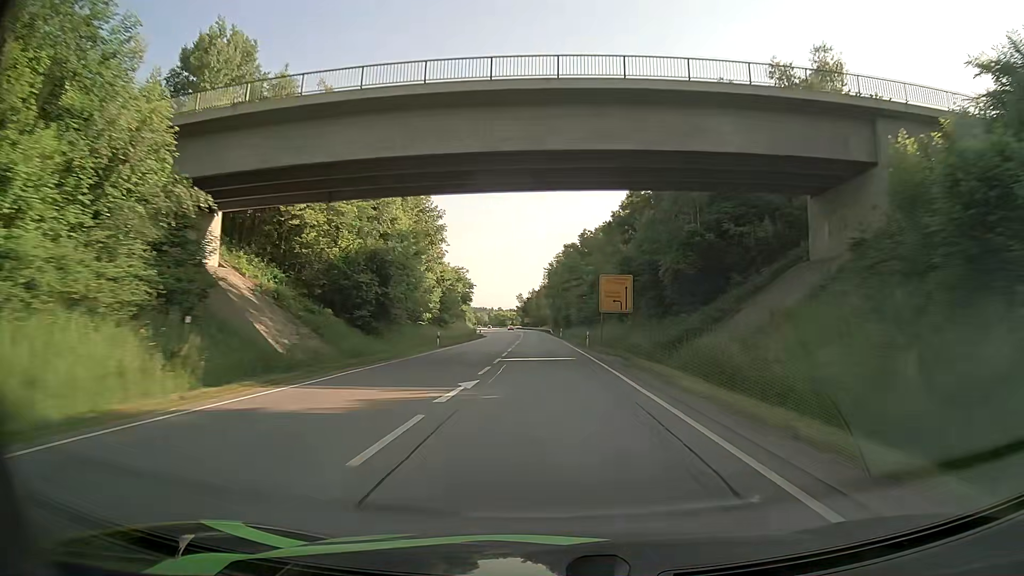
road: primary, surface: asphalt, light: Day
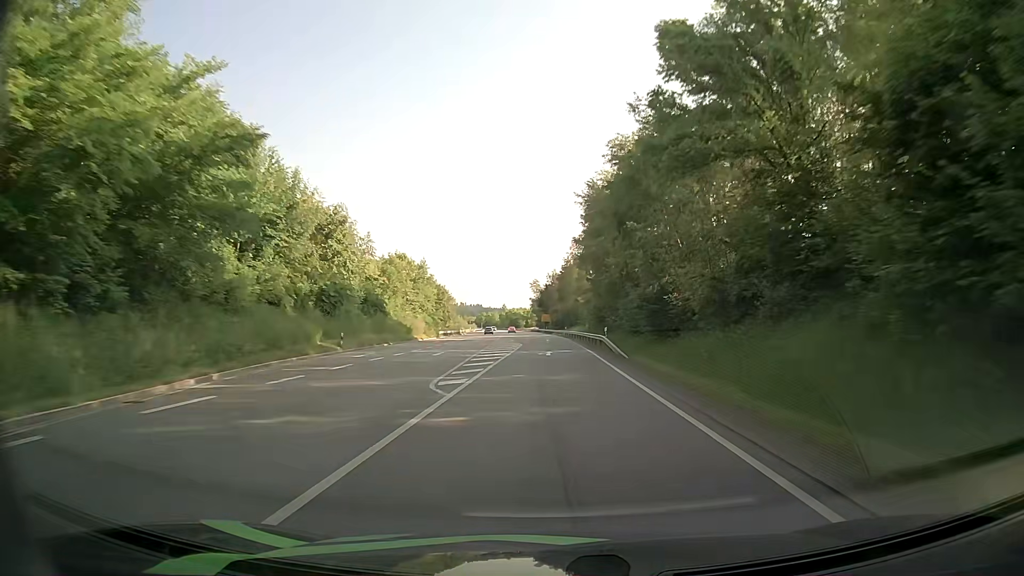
(-1.5, +87.1) m; -2°
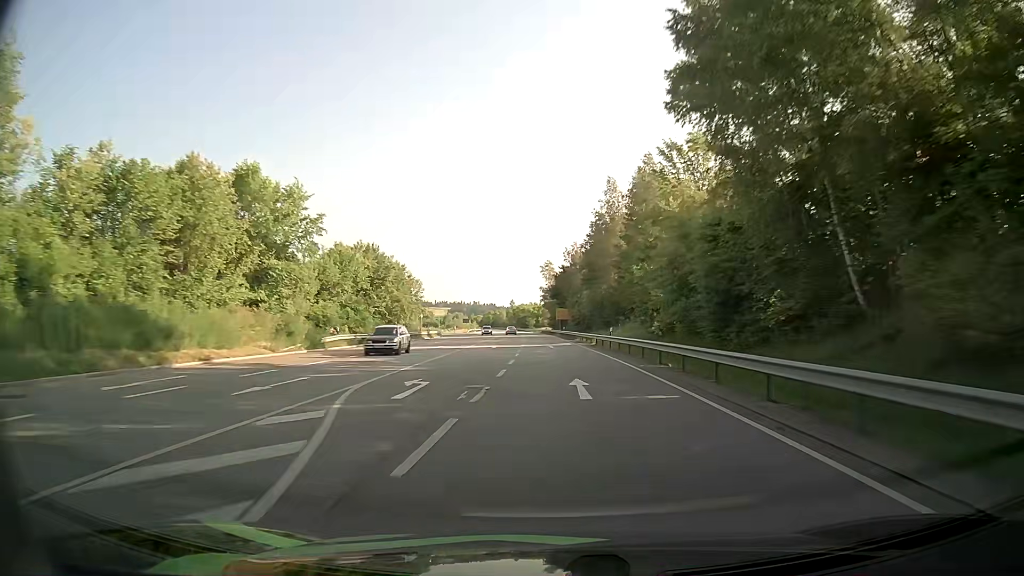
(-0.5, +52.2) m; -1°
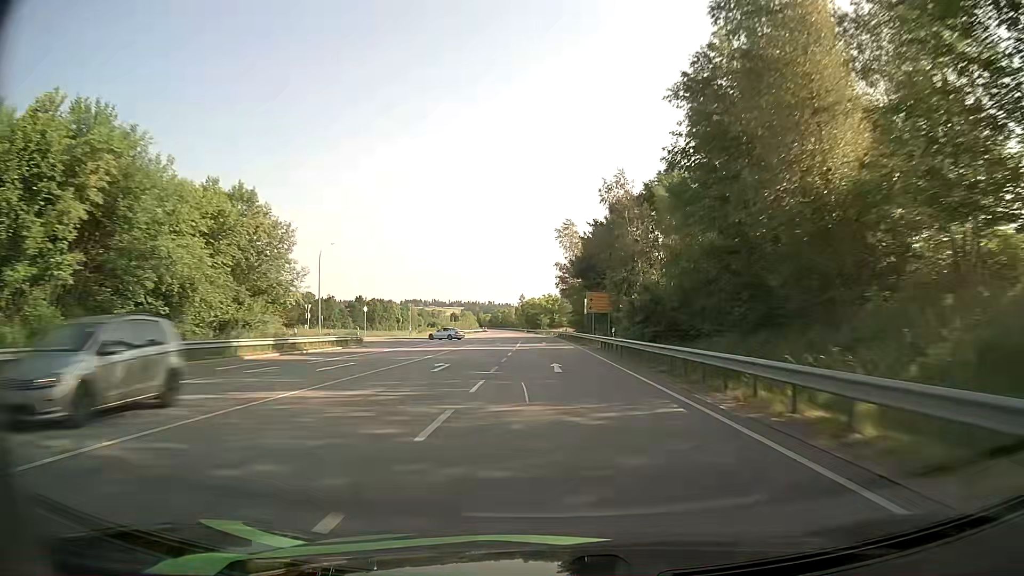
(-0.5, +52.2) m; -1°
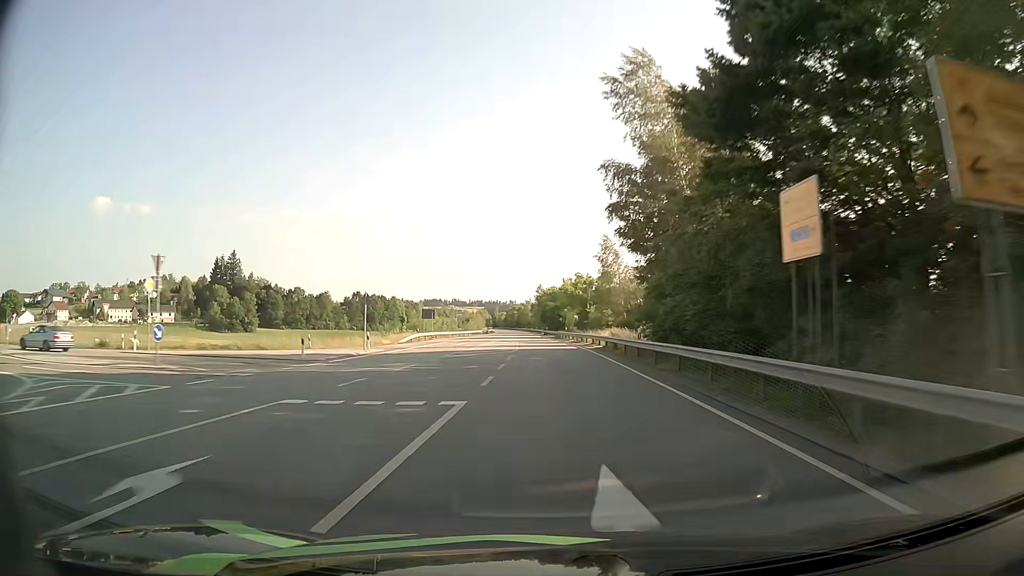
(-0.6, +52.2) m; -1°
(0, +10) (0, +20) (-1, +30) (-1, +40) (-1, +50) (-2, +60) (-2, +70) (-3, +80) (-3, +90) (-4, +100) m
